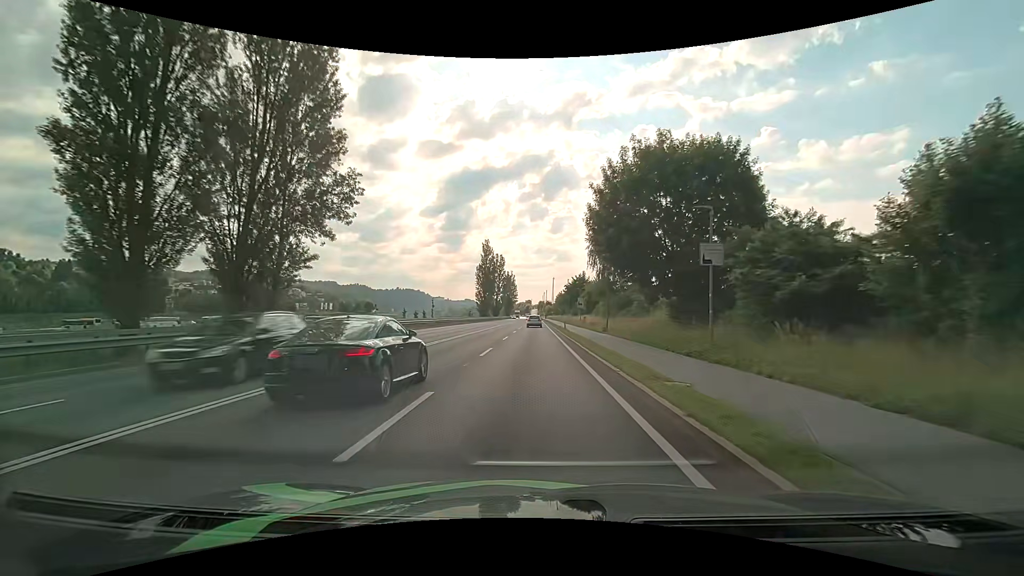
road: primary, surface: asphalt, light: Day
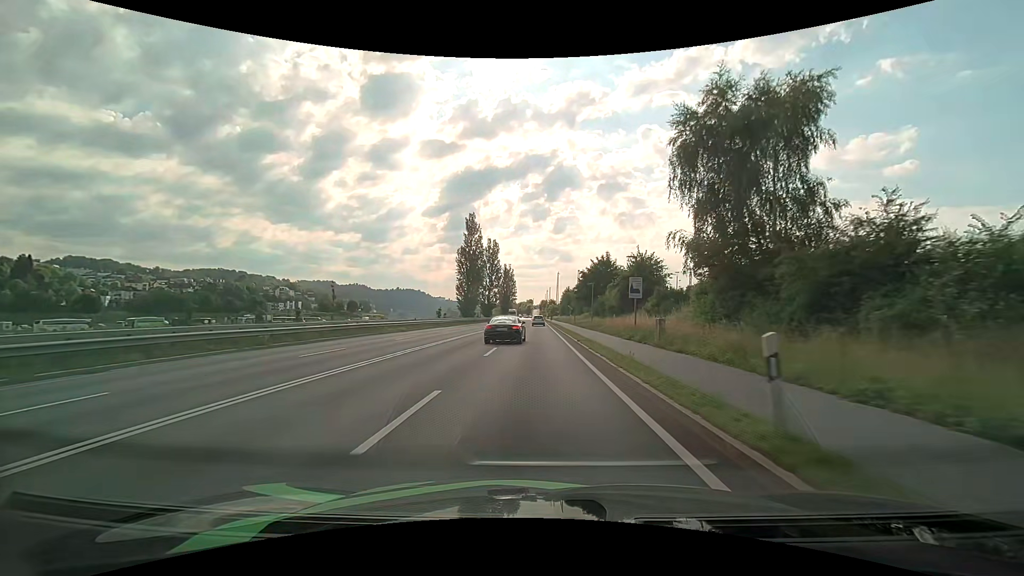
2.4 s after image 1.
(-0.3, +35.3) m; 0°
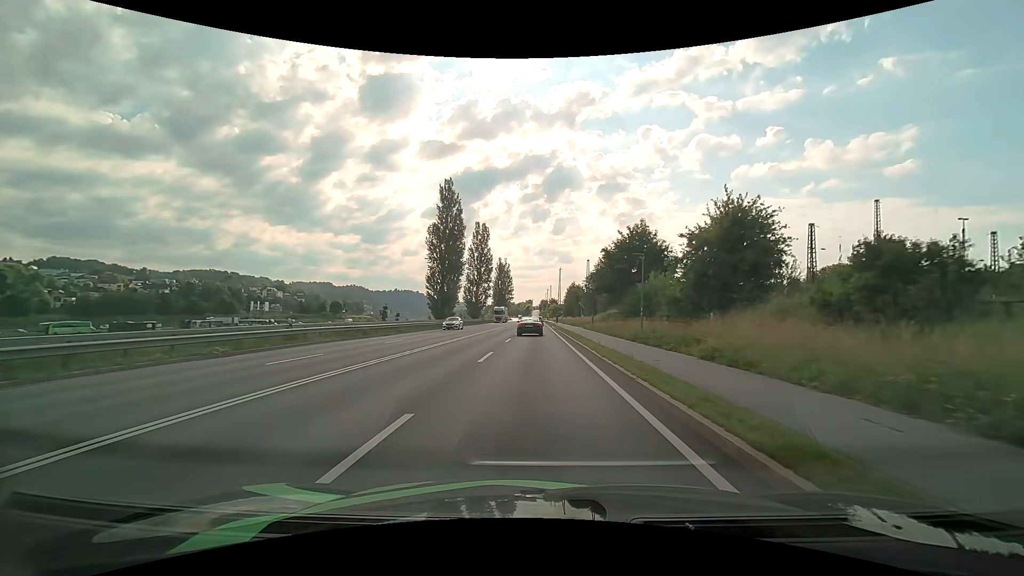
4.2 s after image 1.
(-0.1, +26.2) m; 0°
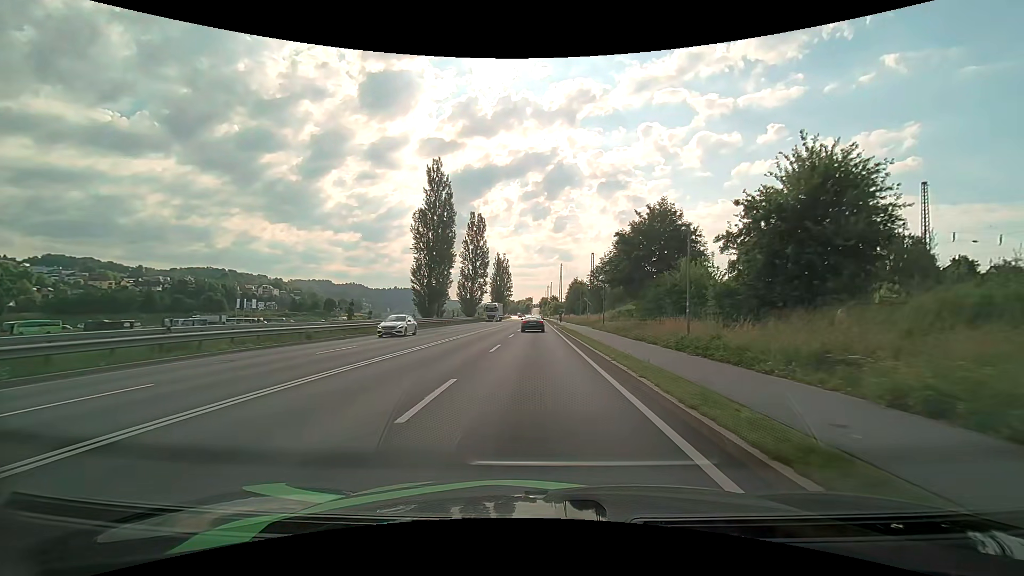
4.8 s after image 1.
(0.0, +8.5) m; 0°
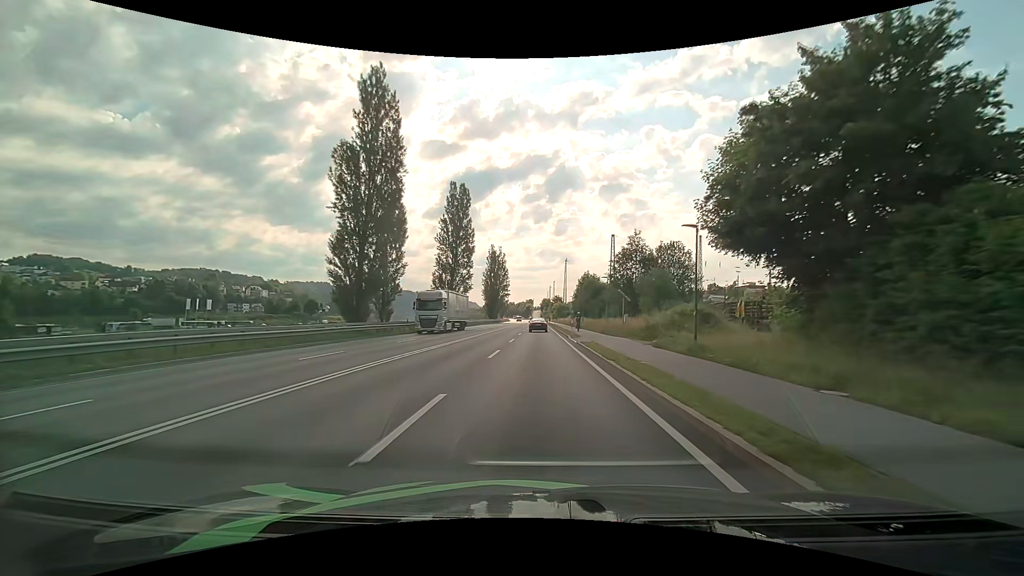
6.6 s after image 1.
(0.0, +25.7) m; 0°
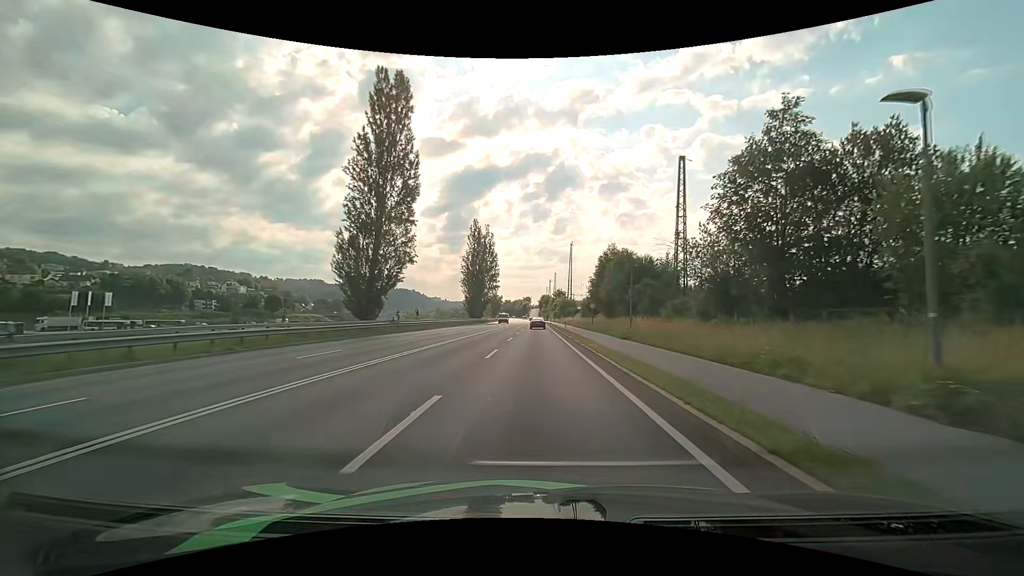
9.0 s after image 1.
(+0.1, +36.2) m; 0°
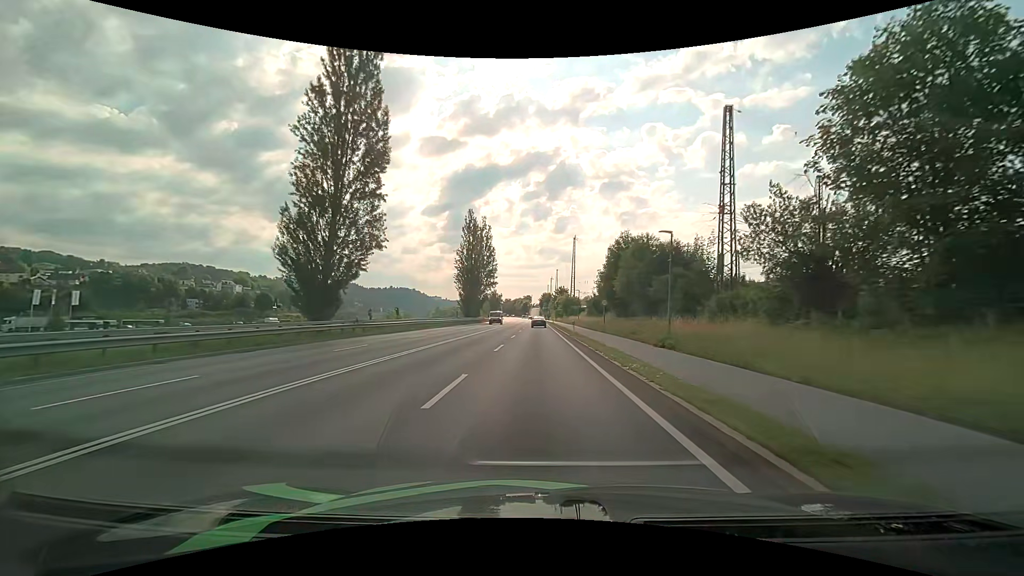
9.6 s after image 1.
(0.0, +9.1) m; 0°
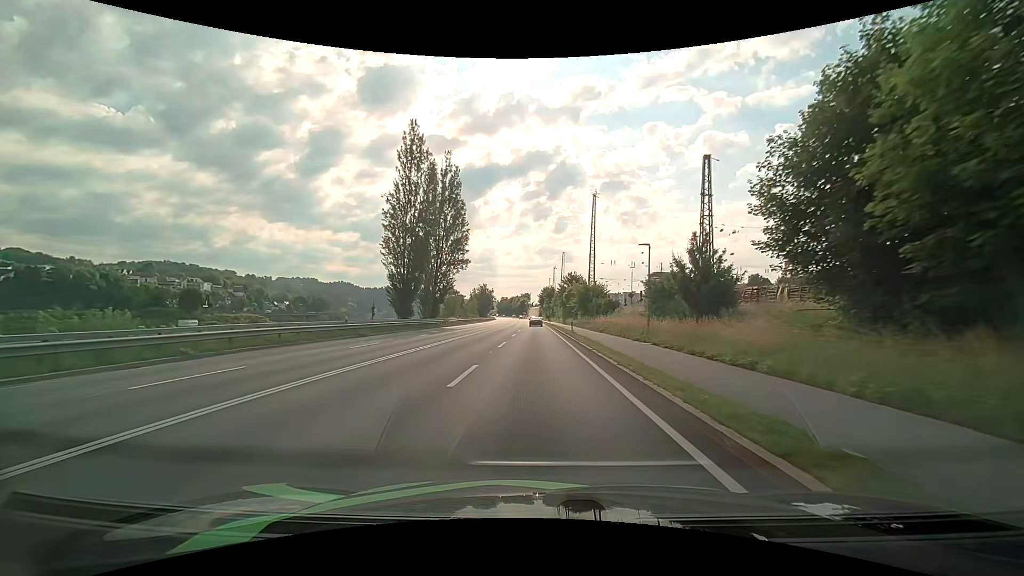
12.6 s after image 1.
(0.0, +46.1) m; 0°
(0, +10) (0, +20) (0, +30) (0, +40) (0, +50) (0, +60) (0, +70) (0, +80) (0, +90) (0, +100) m
